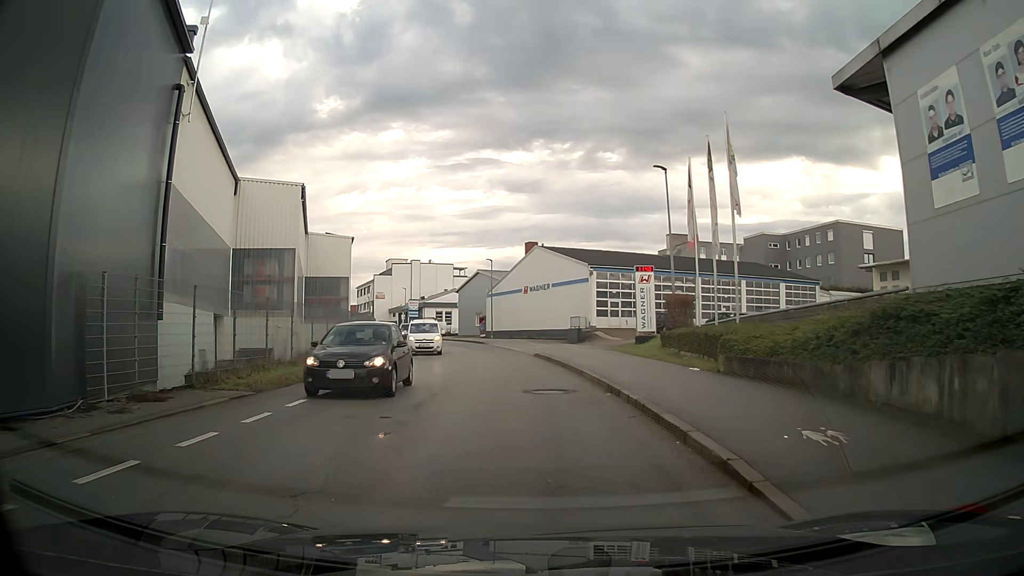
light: Day
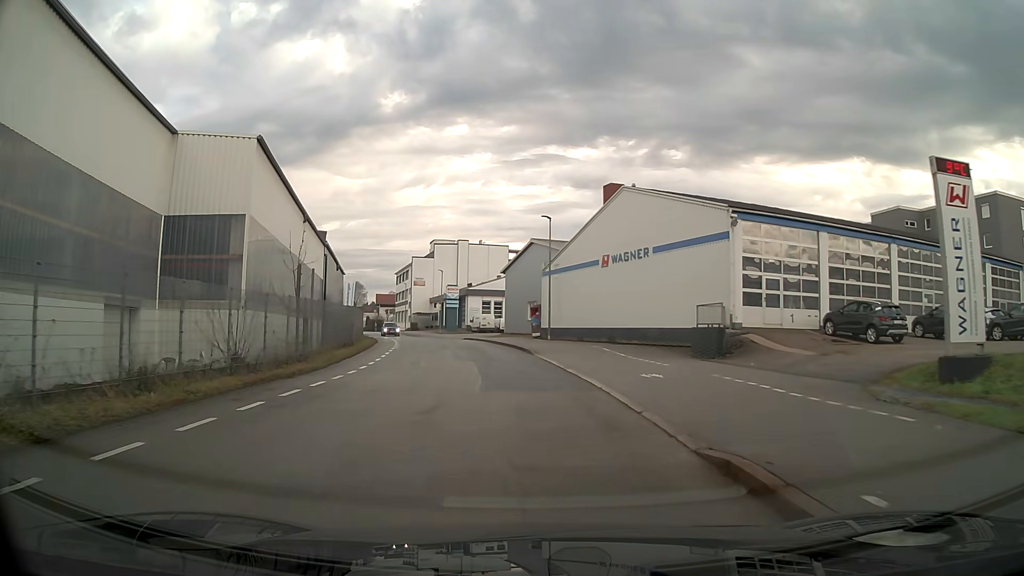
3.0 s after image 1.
(-1.3, +24.3) m; -7°
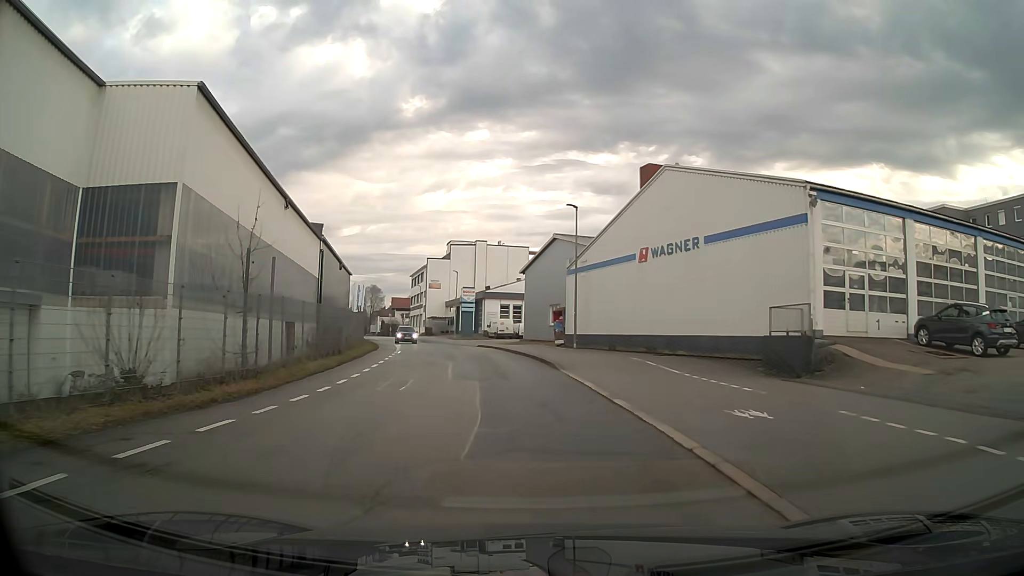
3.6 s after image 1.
(-0.1, +6.0) m; -2°
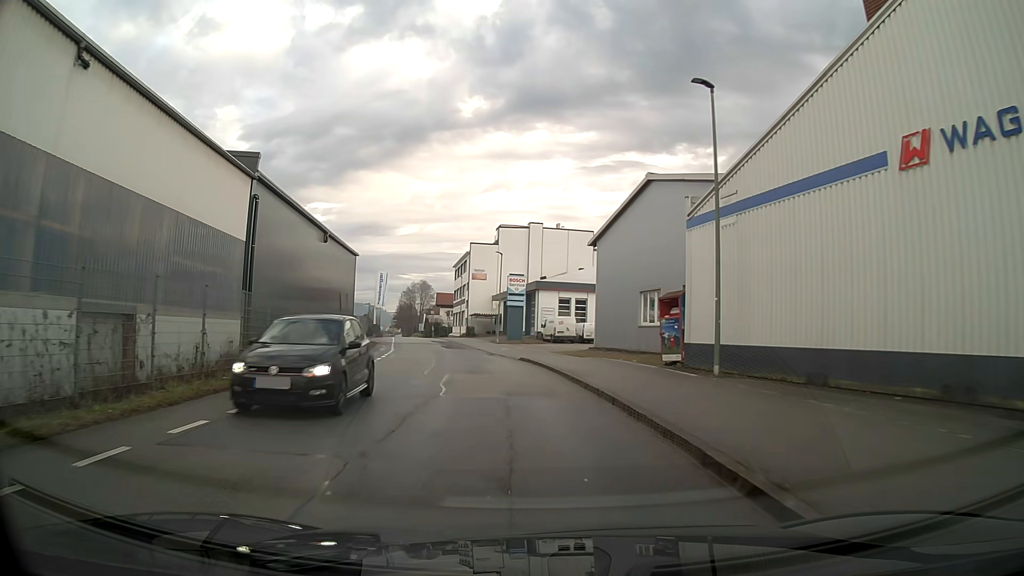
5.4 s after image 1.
(-1.0, +19.5) m; -6°
